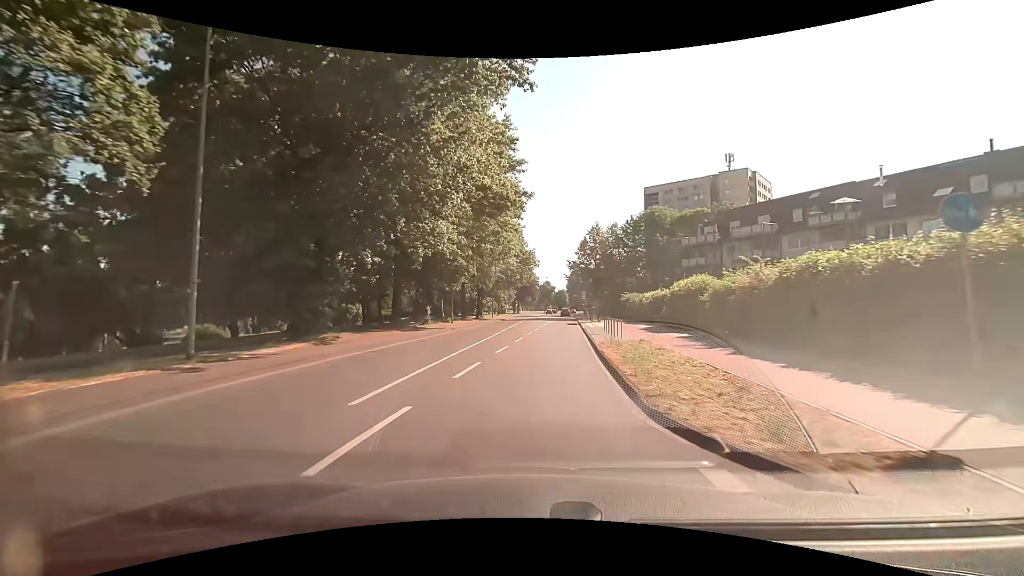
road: tertiary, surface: asphalt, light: Day
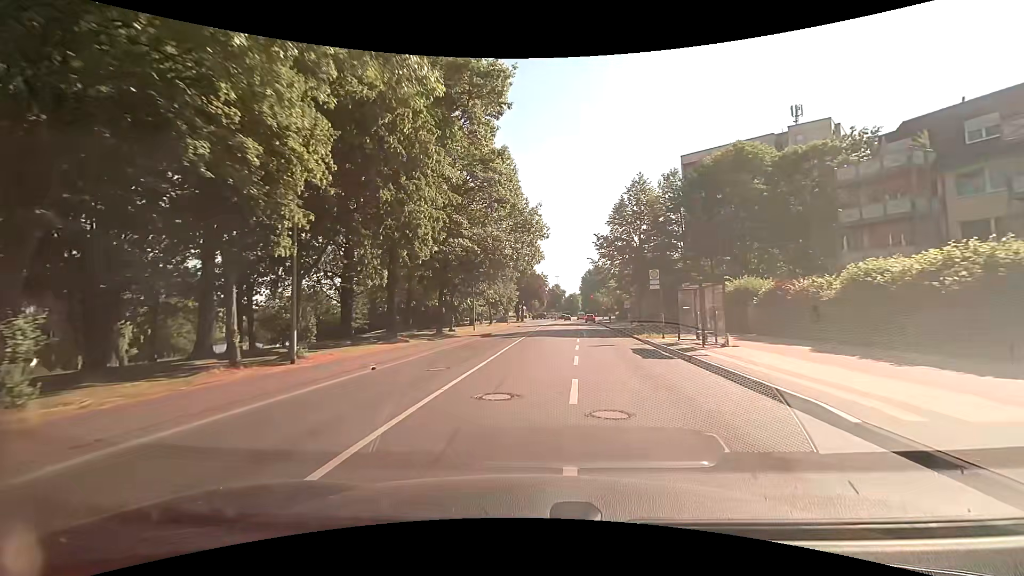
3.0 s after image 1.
(0.0, +32.6) m; -1°
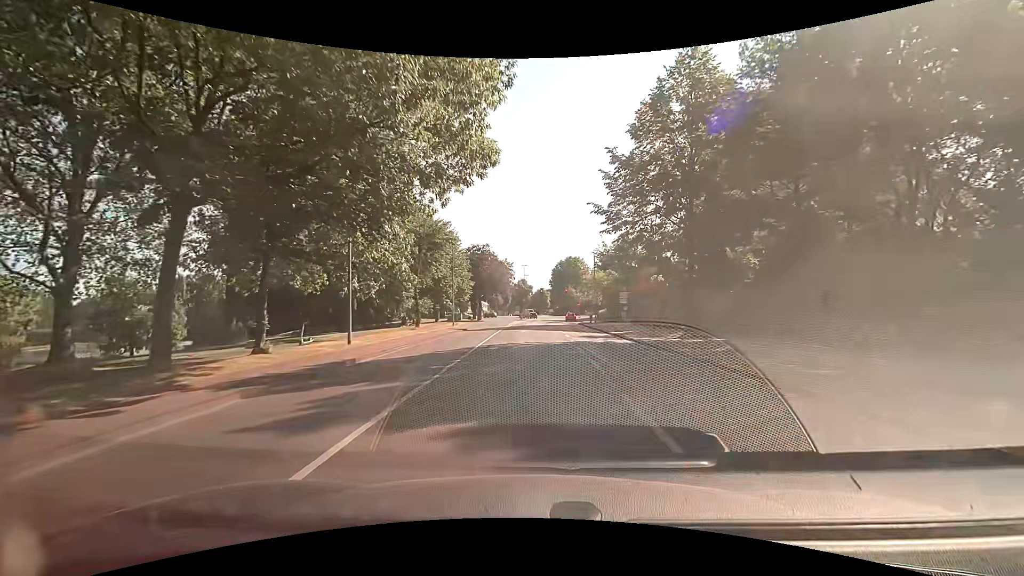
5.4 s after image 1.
(+0.8, +26.8) m; +4°
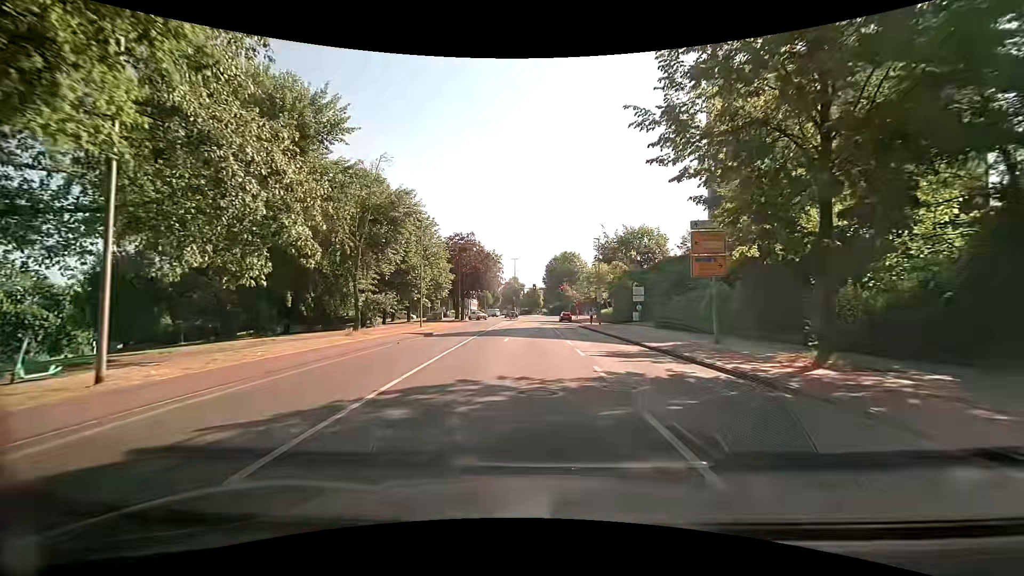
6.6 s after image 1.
(+0.1, +13.1) m; +1°
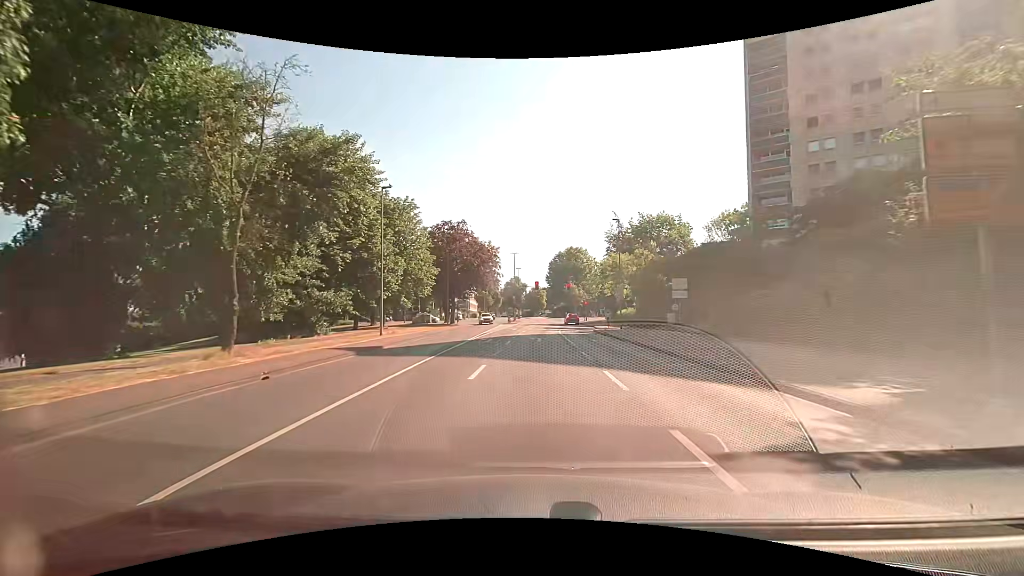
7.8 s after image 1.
(0.0, +12.9) m; -1°
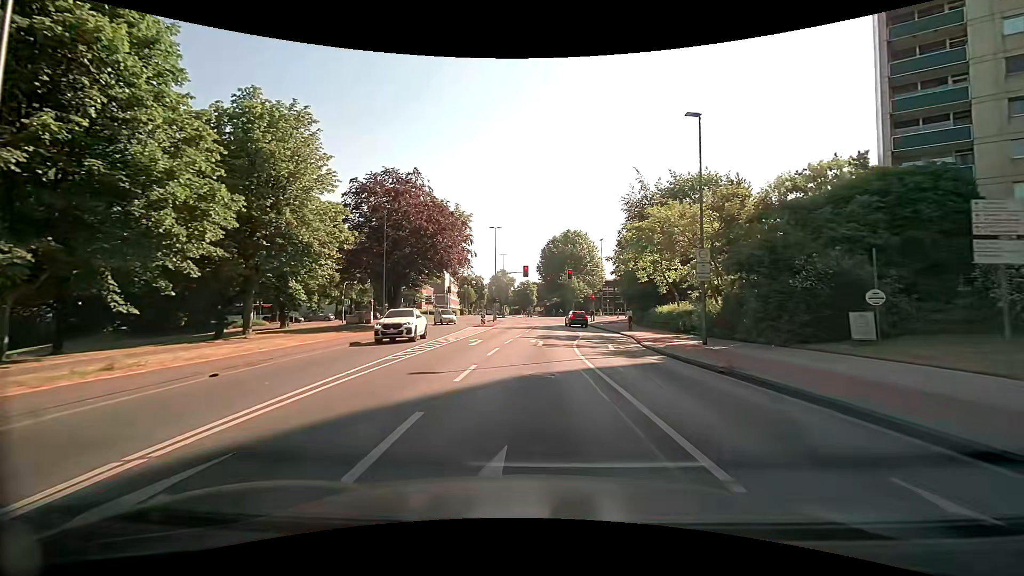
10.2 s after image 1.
(+0.3, +24.5) m; +2°
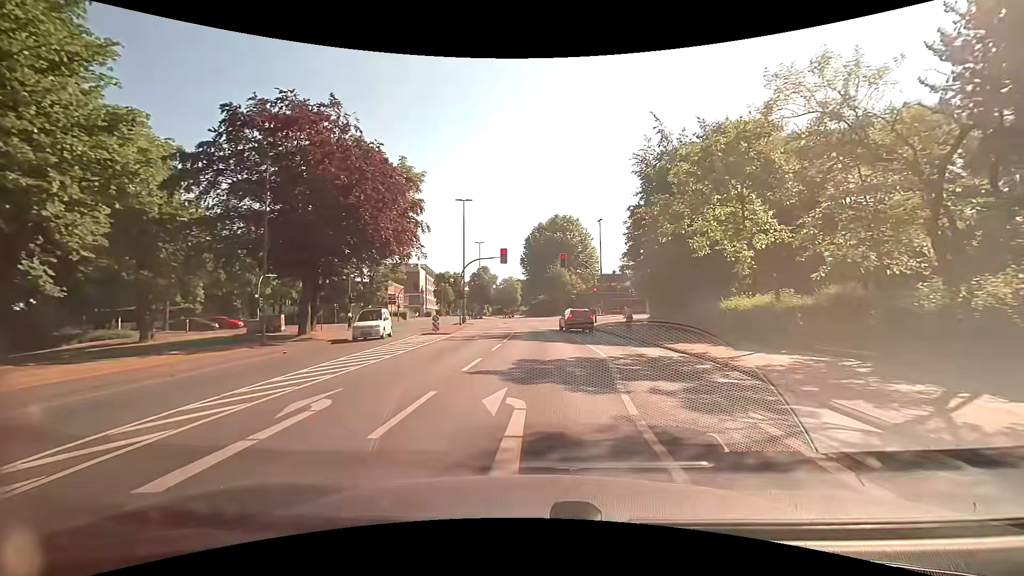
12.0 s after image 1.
(+0.1, +16.2) m; +2°
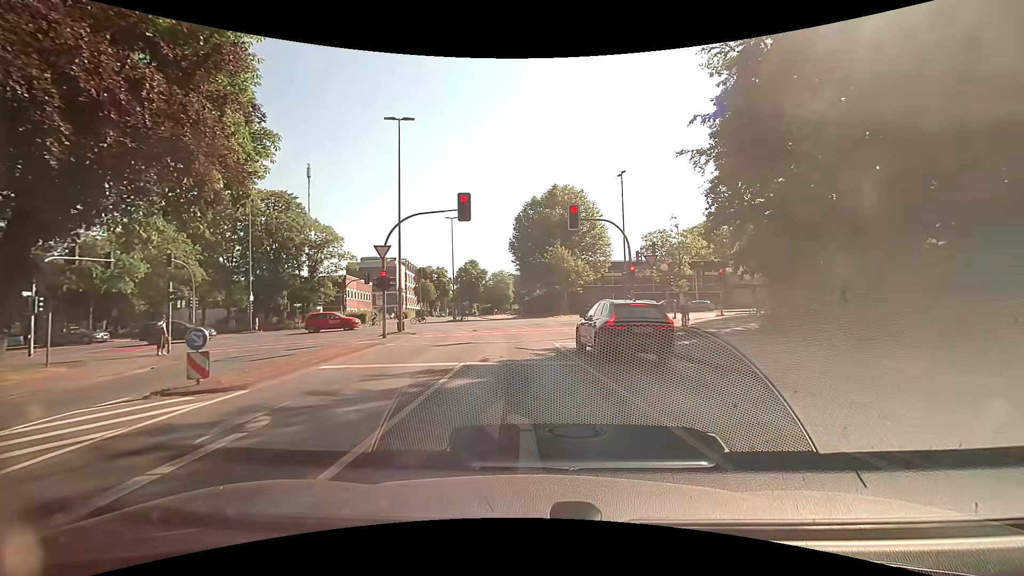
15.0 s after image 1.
(+0.3, +20.7) m; 0°
(0, +10) (0, +20) (-2, +30) (-5, +39) (-12, +46) (-21, +50) (-31, +50) (-41, +48) (-51, +47) (-61, +46) m
